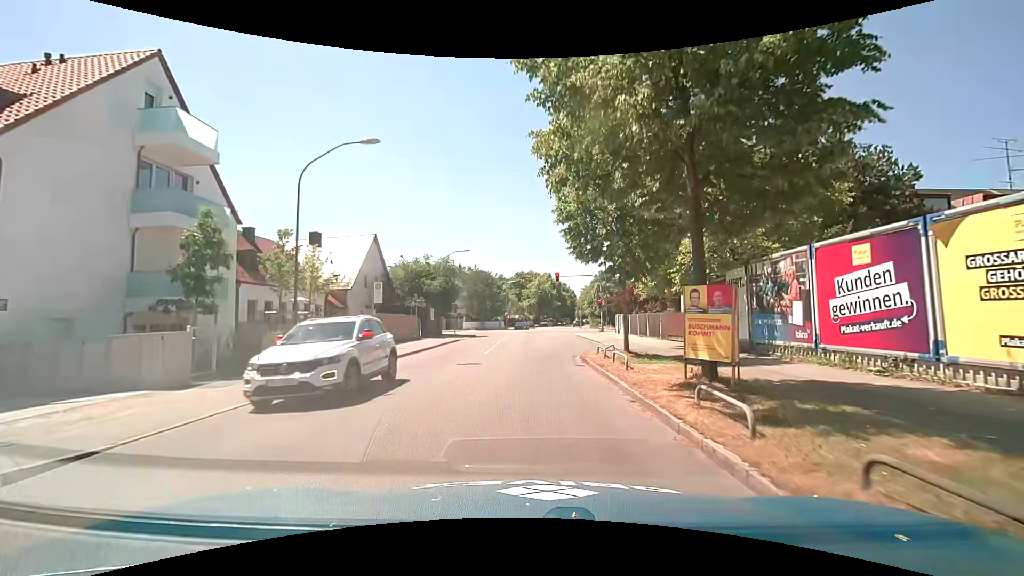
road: tertiary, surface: asphalt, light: Day
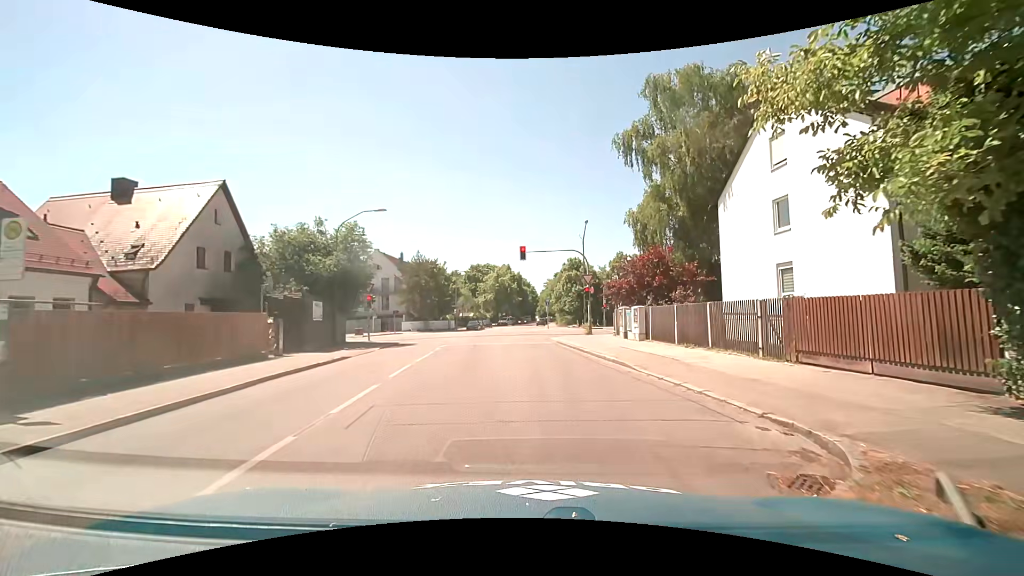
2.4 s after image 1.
(+0.5, +16.8) m; +5°
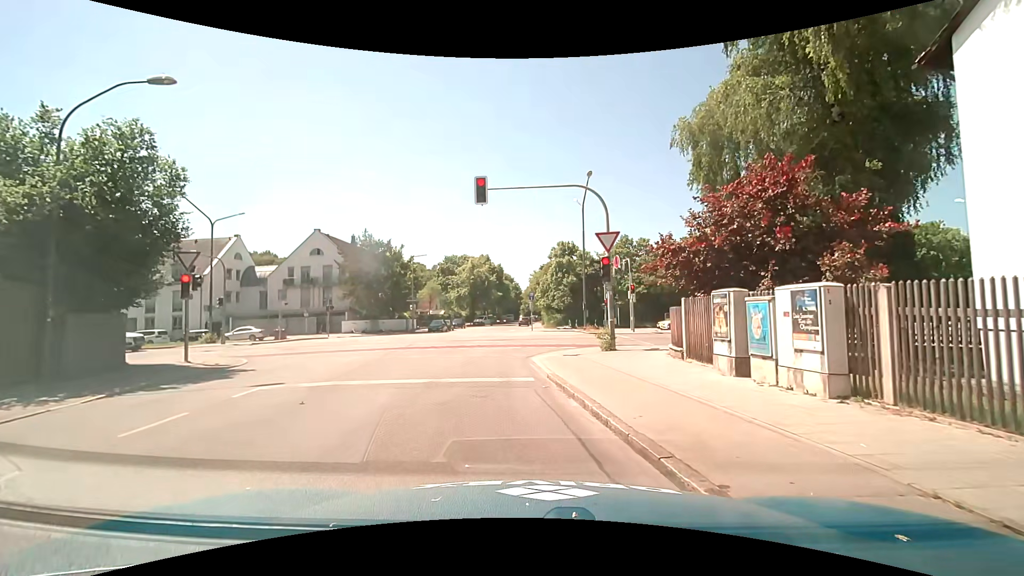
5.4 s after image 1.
(+0.7, +15.9) m; +2°
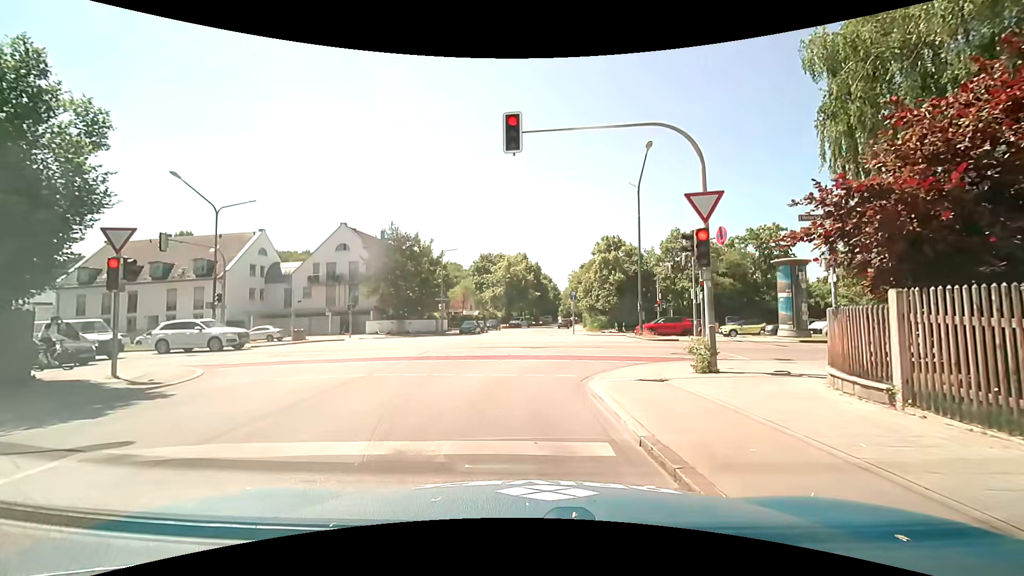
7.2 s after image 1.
(-0.2, +5.4) m; -5°
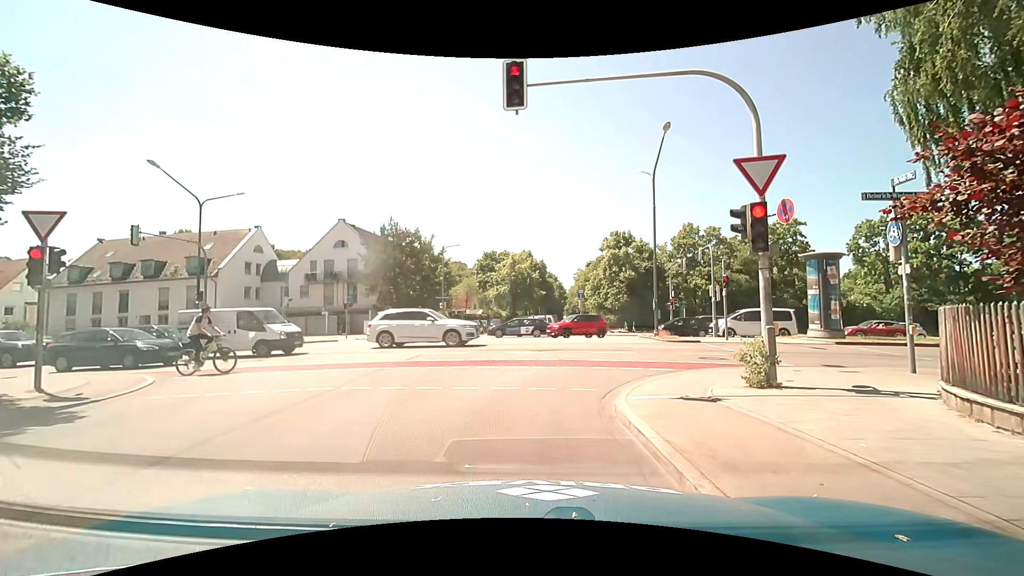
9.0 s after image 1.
(0.0, +2.2) m; 0°
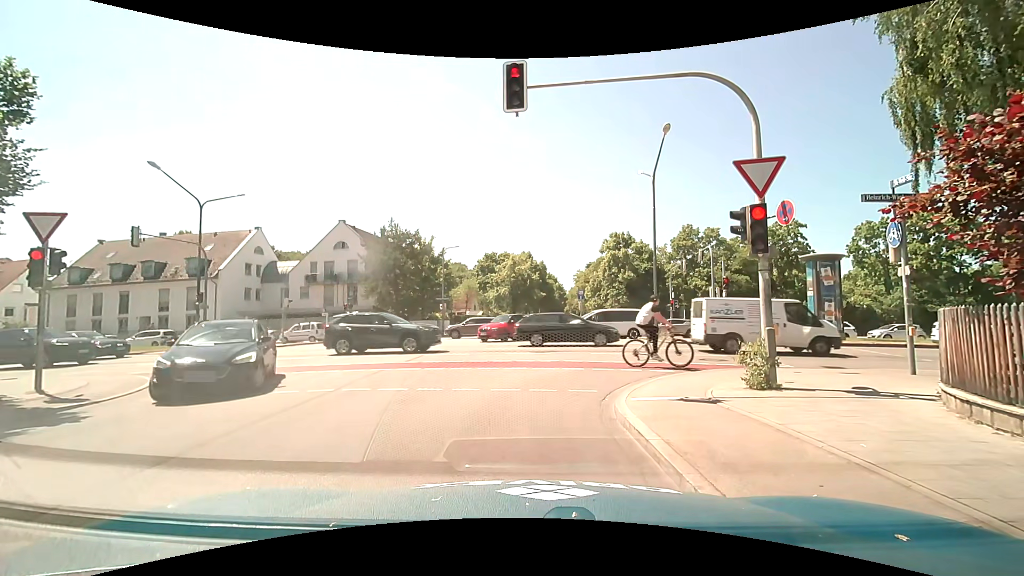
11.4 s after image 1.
(0.0, +0.1) m; 0°
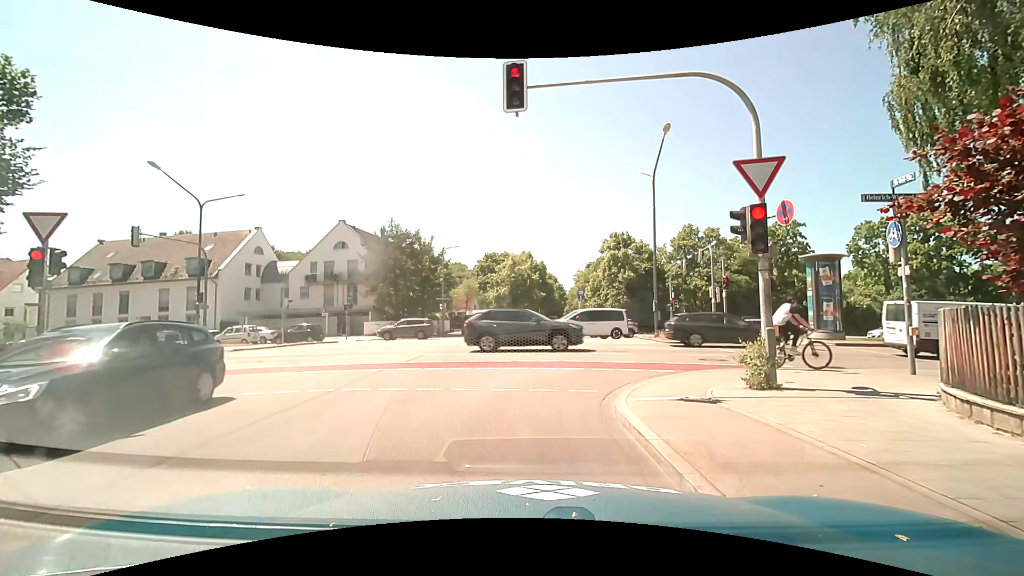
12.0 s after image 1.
(0.0, 0.0) m; 0°
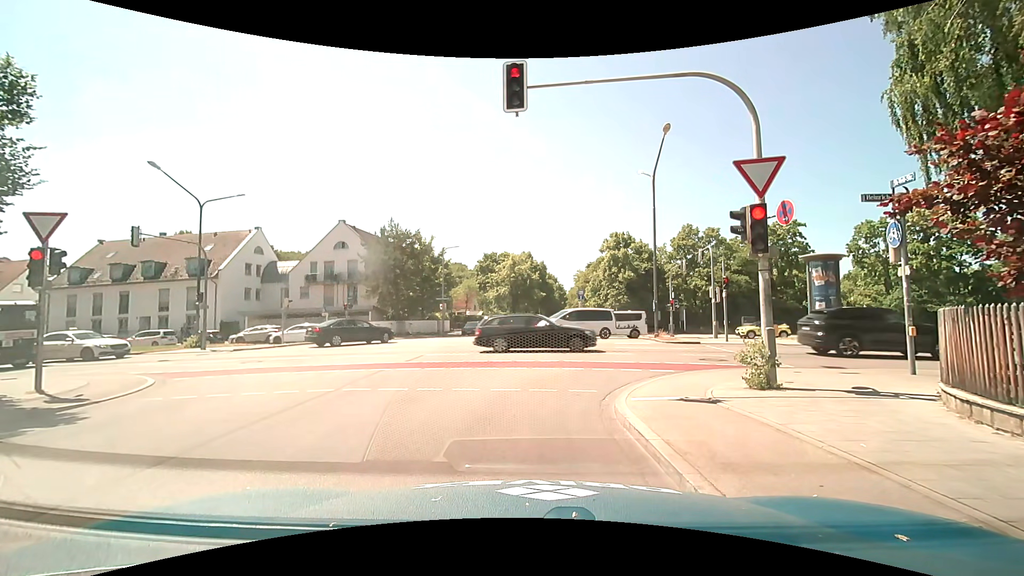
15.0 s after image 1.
(0.0, 0.0) m; 0°
(0, +10) (-1, +20) (-1, +30) (0, +40) (0, +50) (+1, +60) (+8, +66) (+18, +65) (+28, +64) (+38, +64) m
